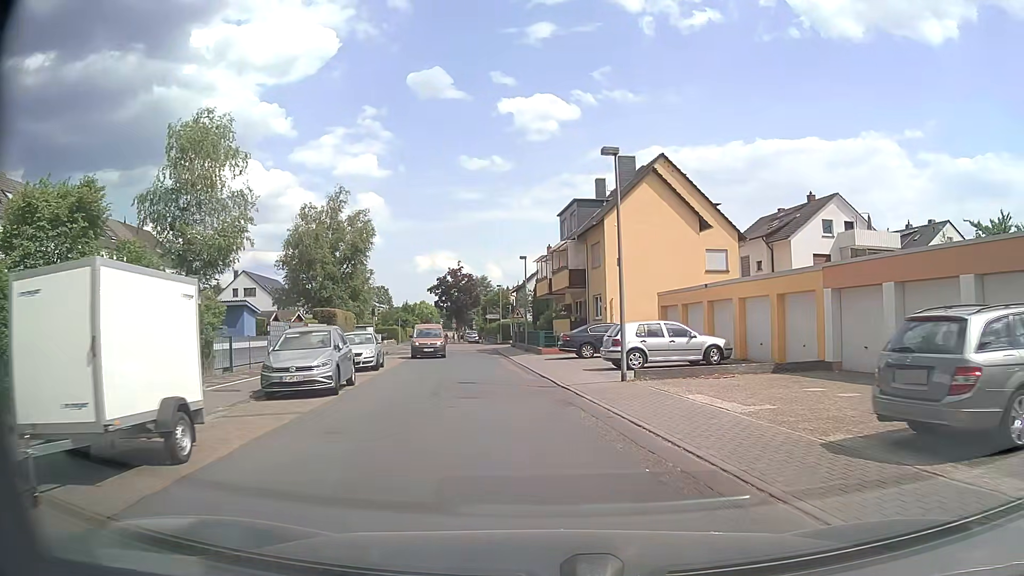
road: residential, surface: asphalt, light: Day
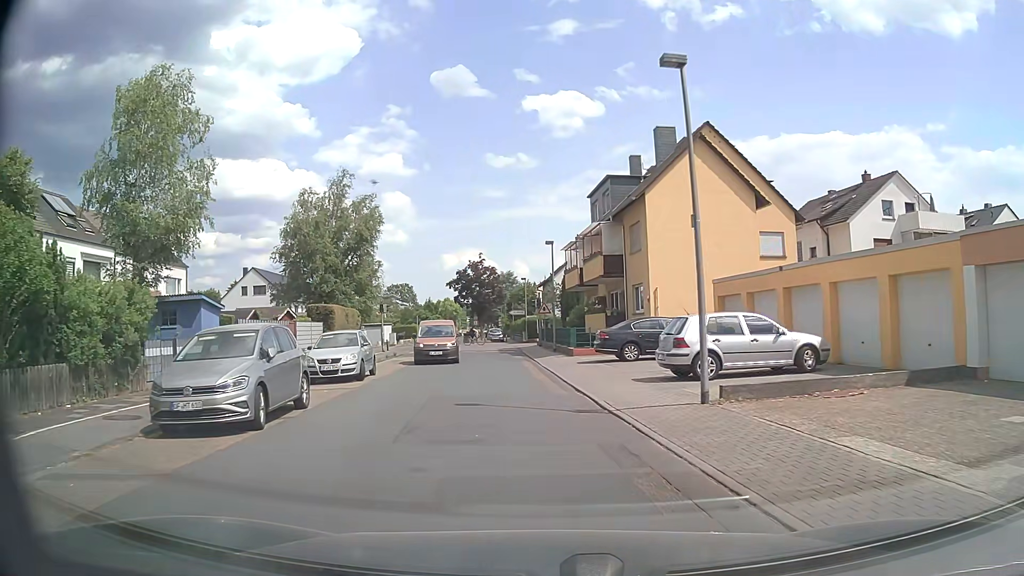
(-0.1, +5.7) m; -1°
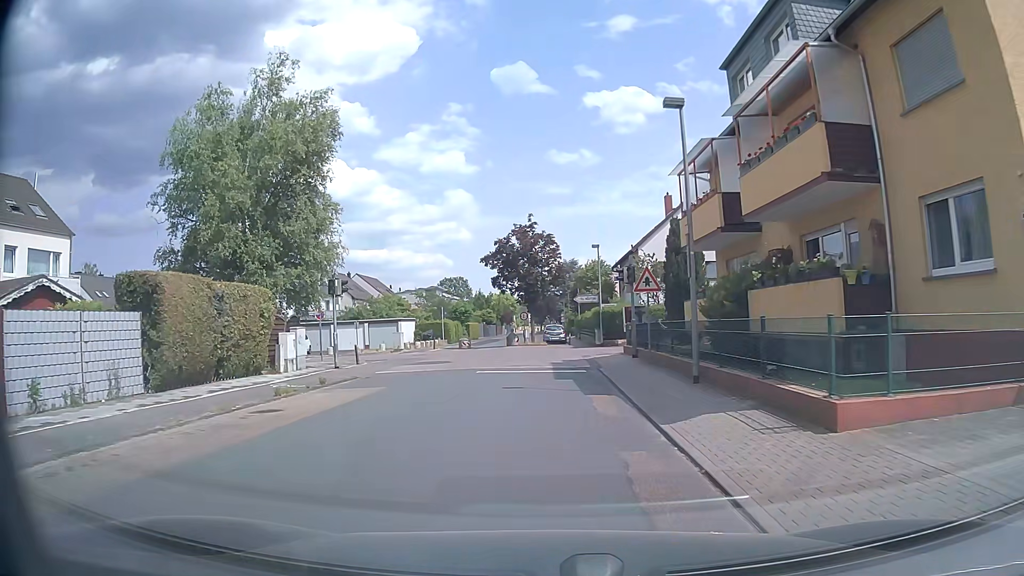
(-1.1, +21.3) m; -5°
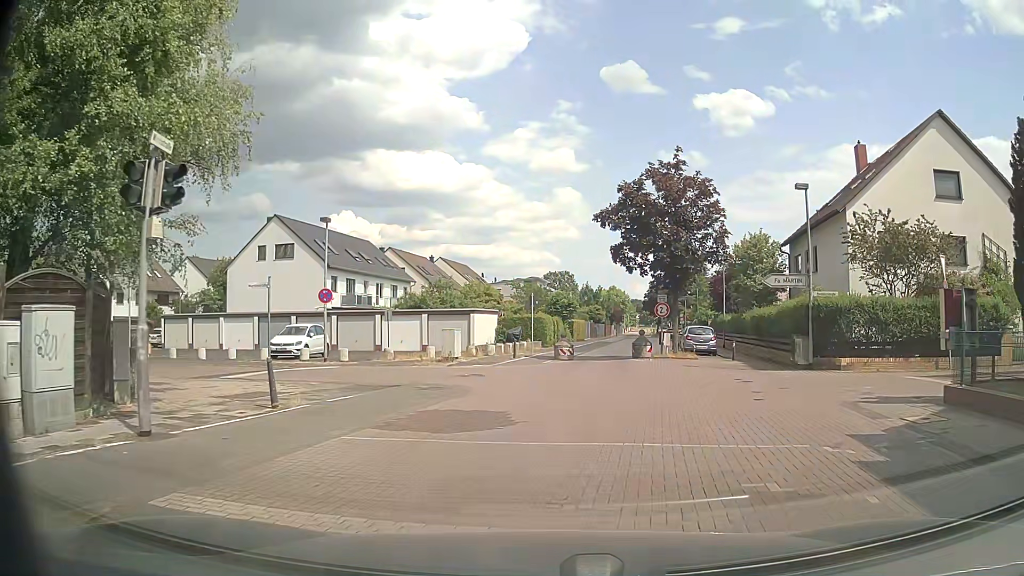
(-1.5, +16.9) m; -9°
